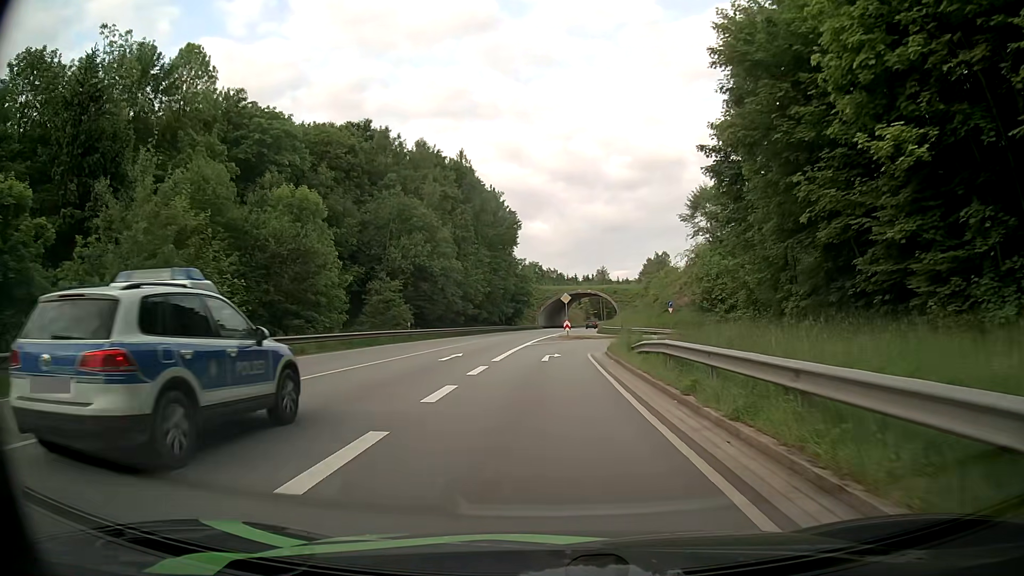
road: primary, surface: asphalt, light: Day
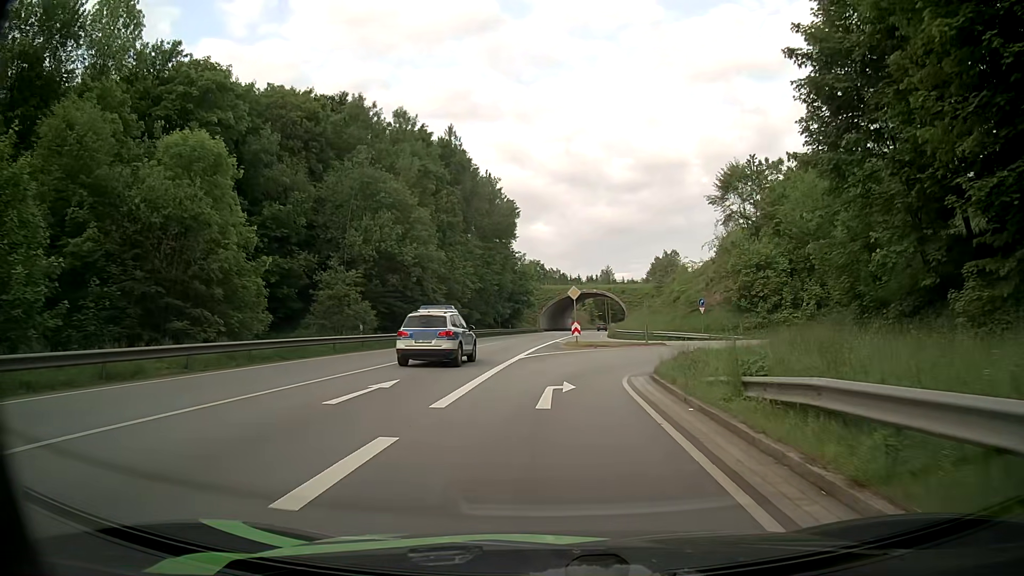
(+0.1, +12.1) m; 0°
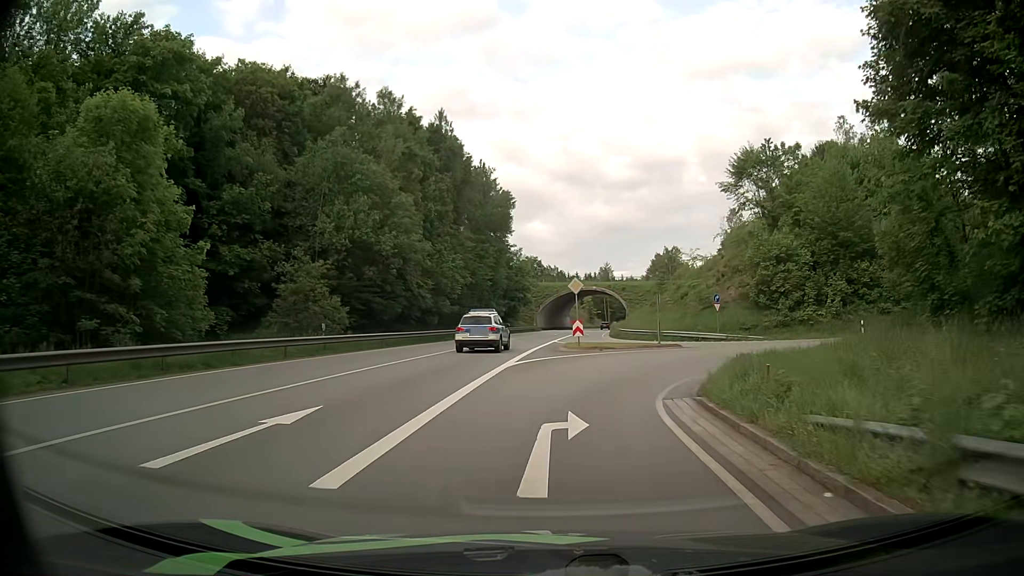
(0.0, +5.3) m; 0°
